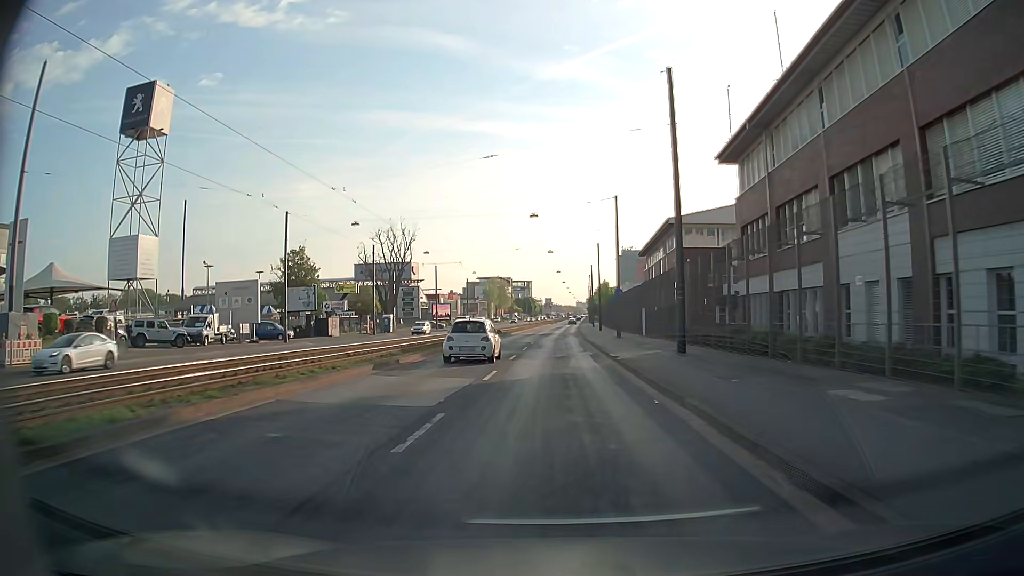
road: primary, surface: asphalt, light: Day
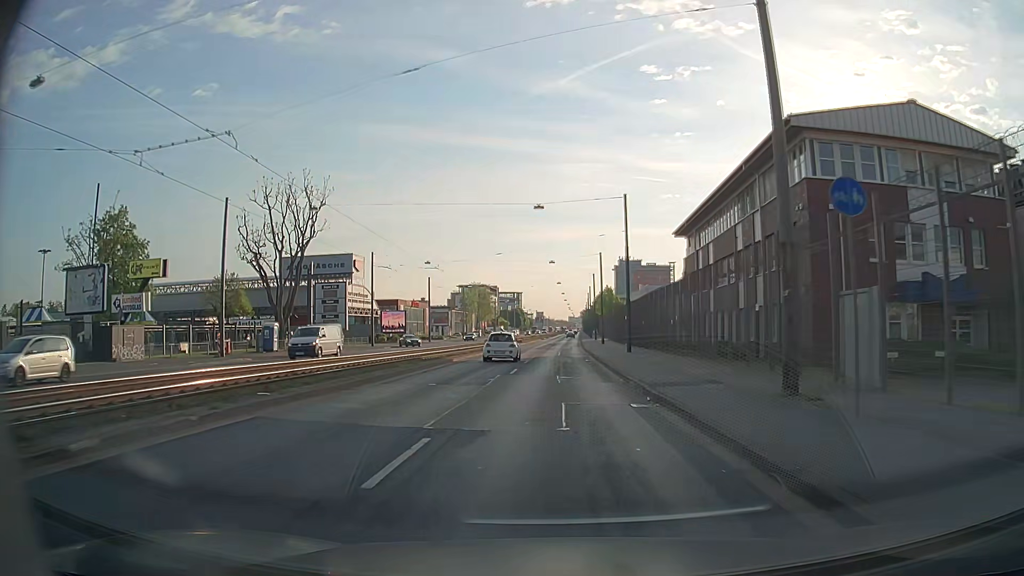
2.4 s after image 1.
(+0.8, +37.2) m; +2°
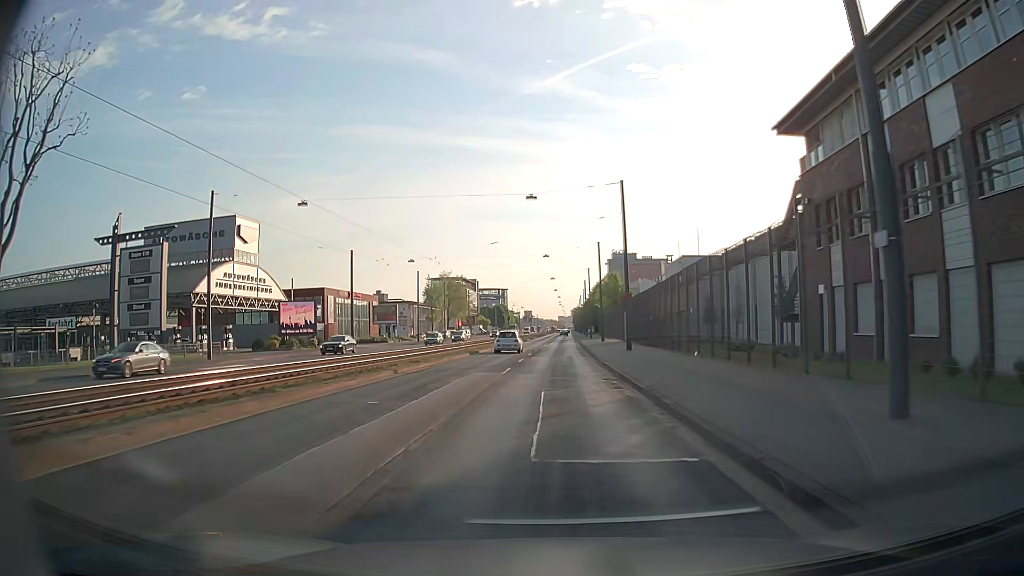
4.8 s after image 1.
(+0.1, +36.7) m; +1°
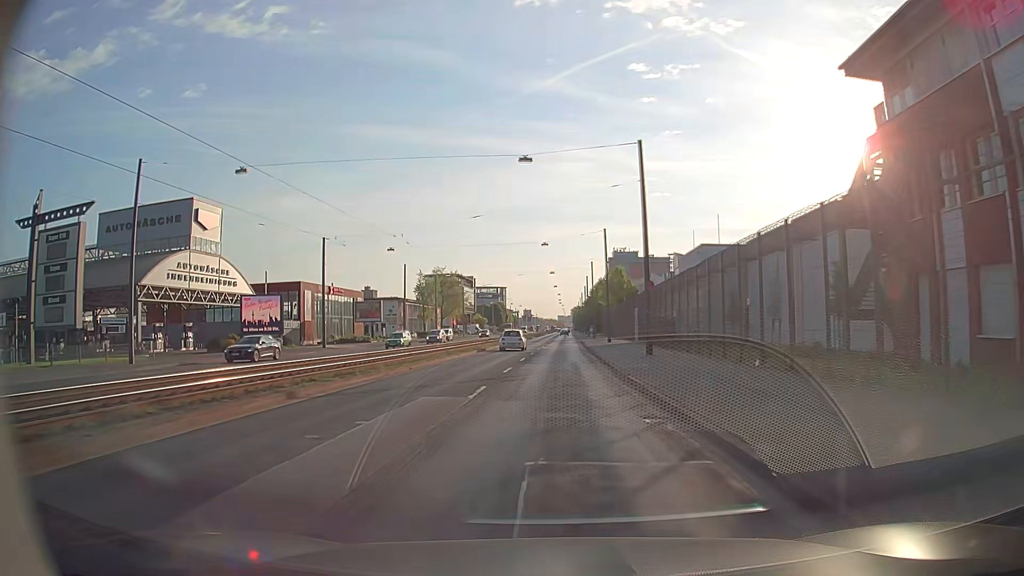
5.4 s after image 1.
(-0.1, +9.1) m; 0°
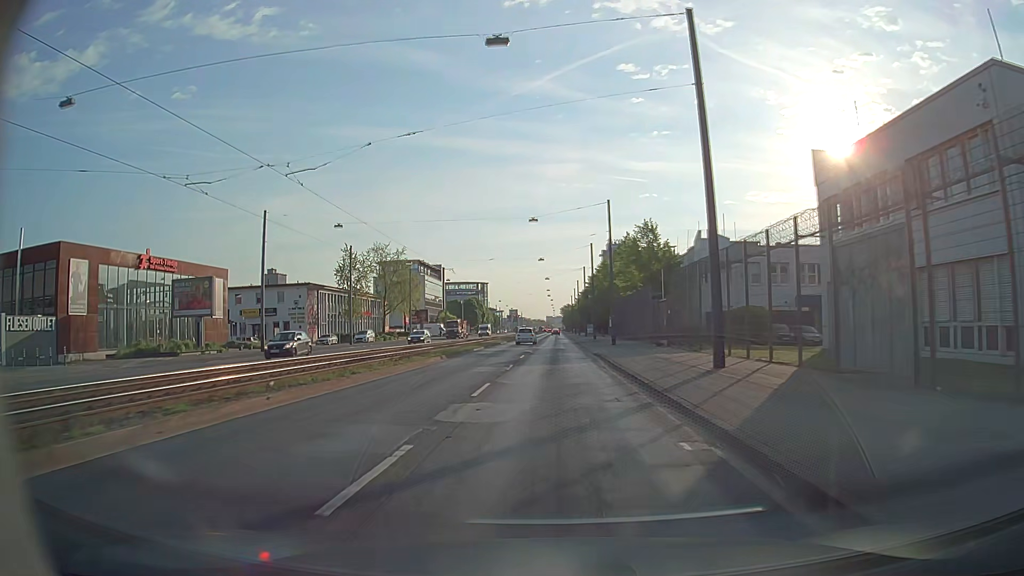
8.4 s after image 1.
(+0.2, +44.8) m; +1°
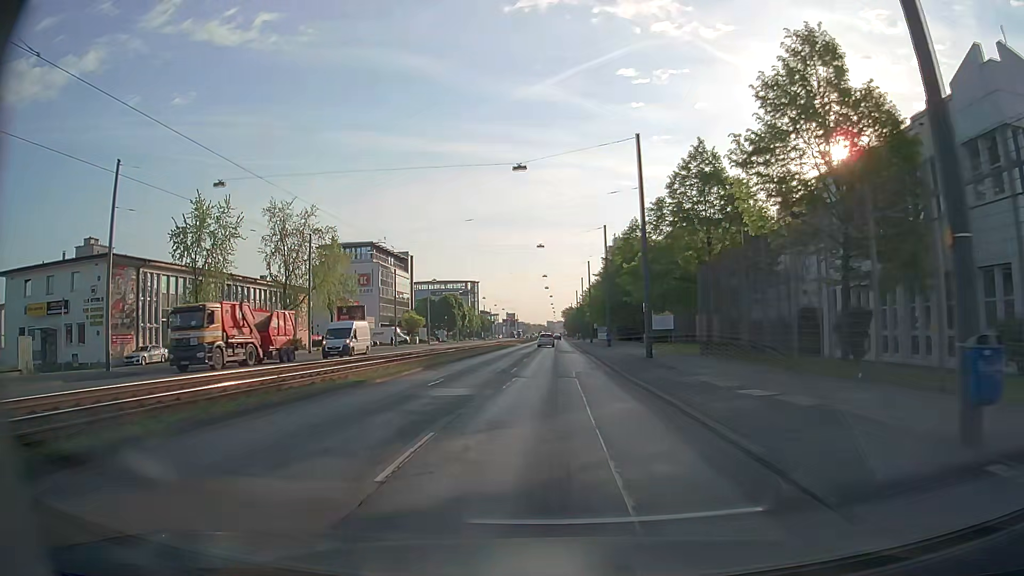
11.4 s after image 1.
(-0.1, +43.4) m; 0°
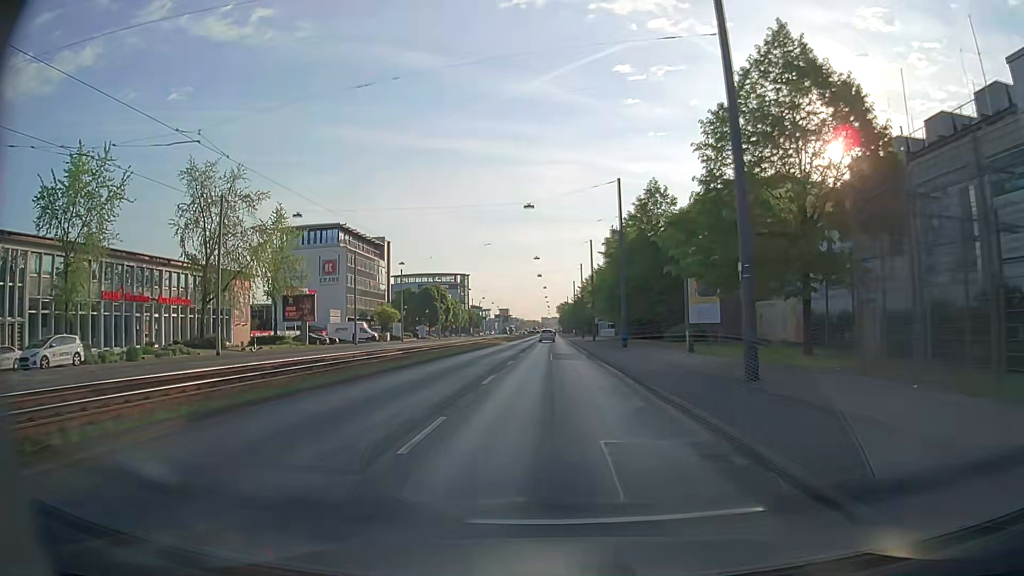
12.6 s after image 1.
(0.0, +16.9) m; 0°
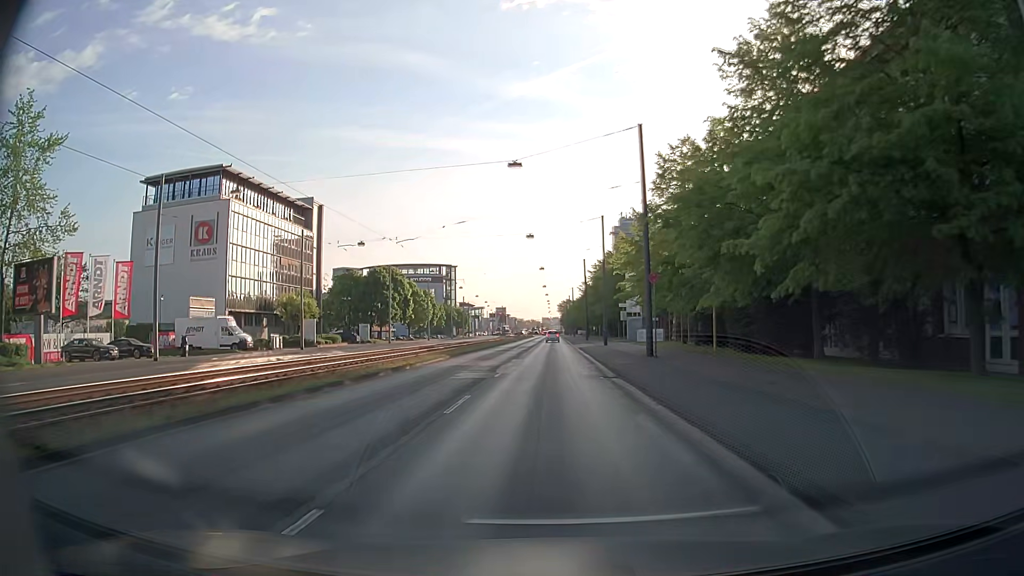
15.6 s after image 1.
(+0.2, +41.2) m; 0°
(0, +10) (0, +20) (0, +30) (0, +40) (0, +50) (0, +60) (0, +70) (0, +80) (0, +90) (0, +100) m
